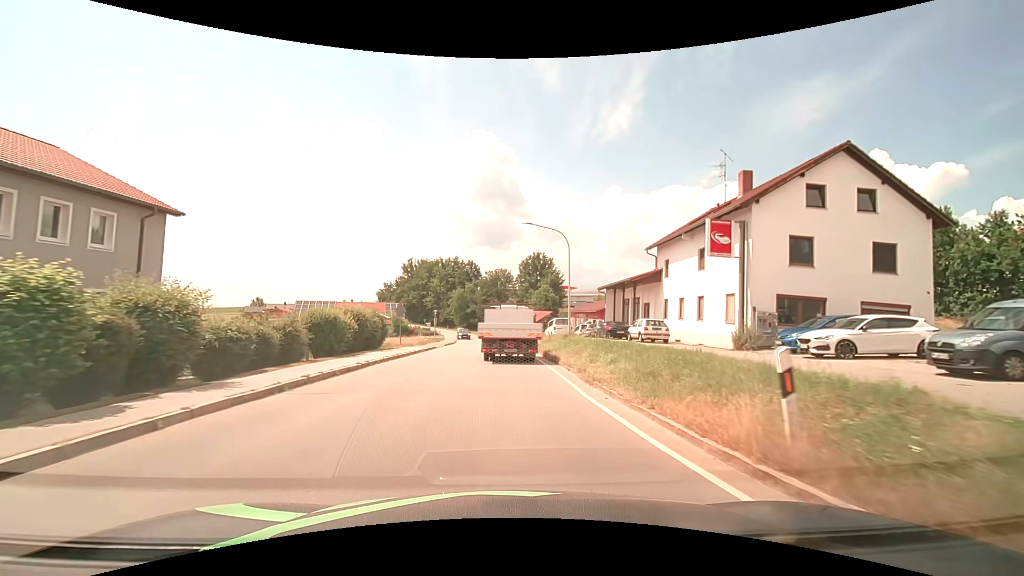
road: tertiary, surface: asphalt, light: Day
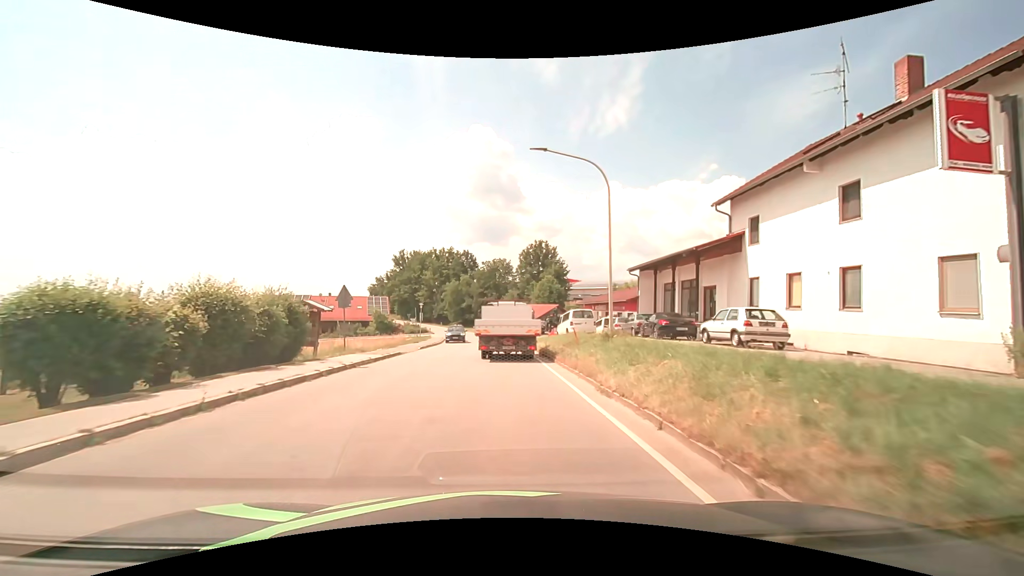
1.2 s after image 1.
(0.0, +12.2) m; 0°
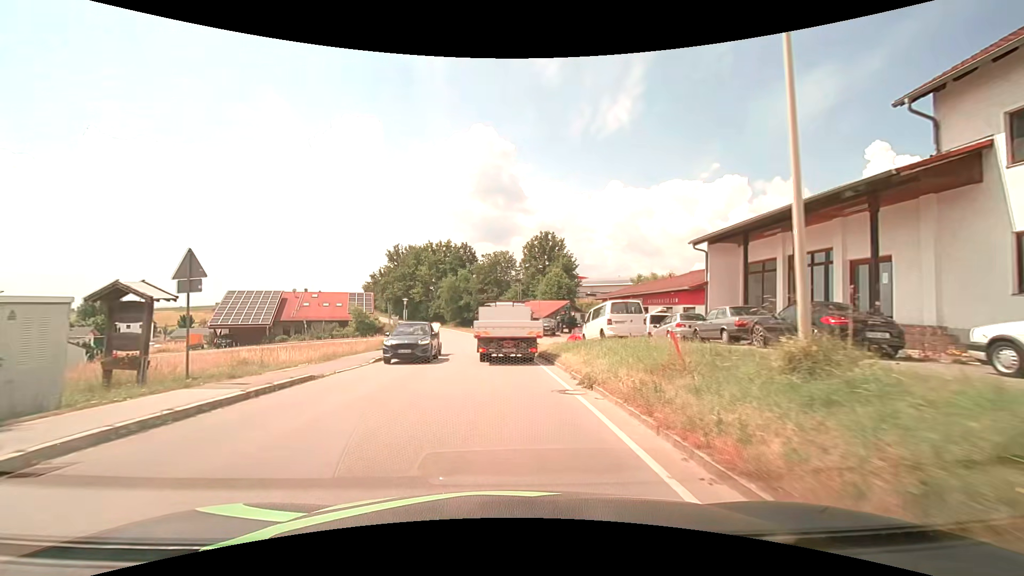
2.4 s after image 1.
(0.0, +11.6) m; 0°
(0, +10) (0, +20) (-1, +30) (-1, +40) (-2, +50) (-4, +60) (-5, +70) (-8, +79) (-10, +89) (-13, +99) m
